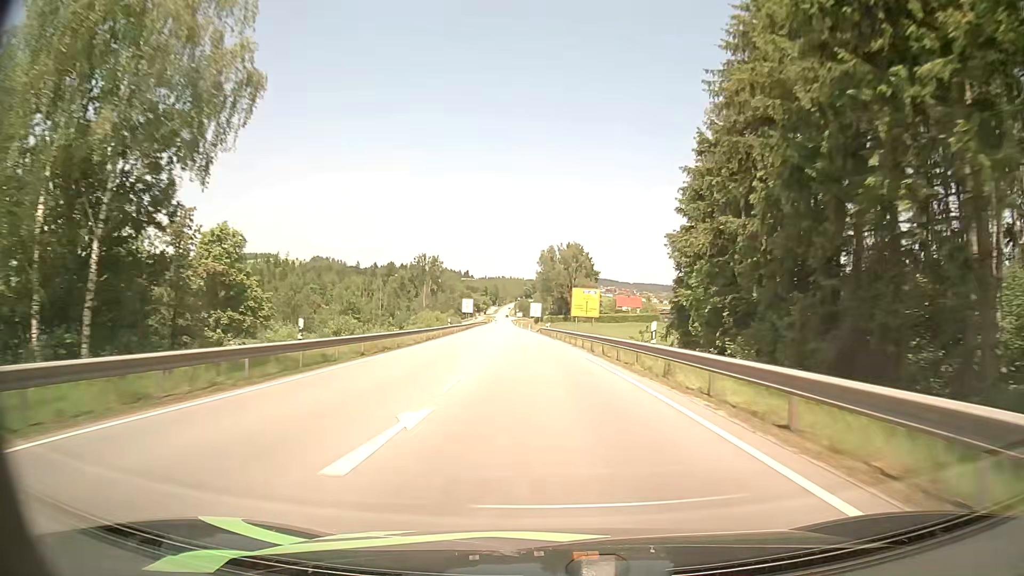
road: primary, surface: asphalt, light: Day
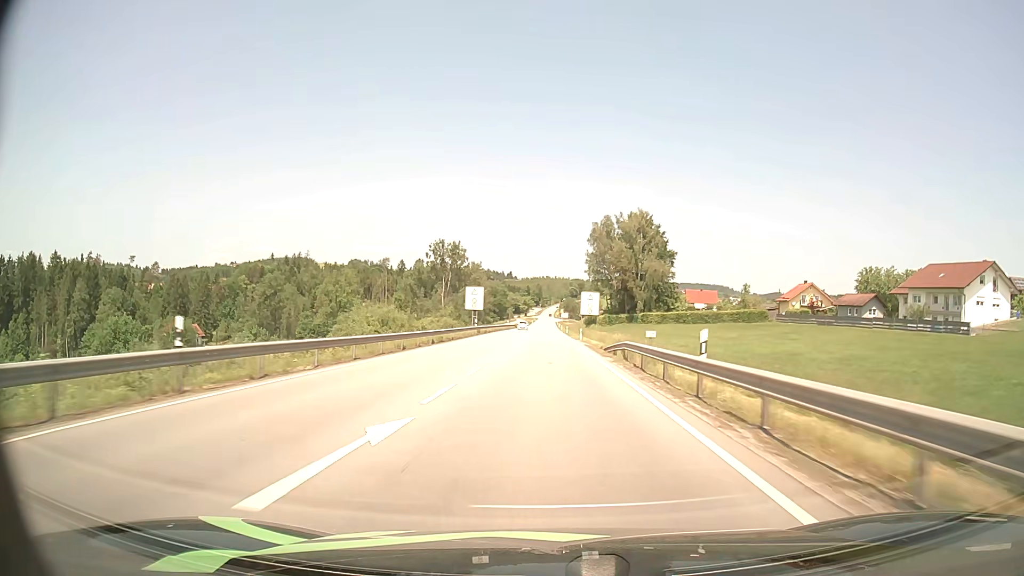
(-1.6, +55.4) m; -4°
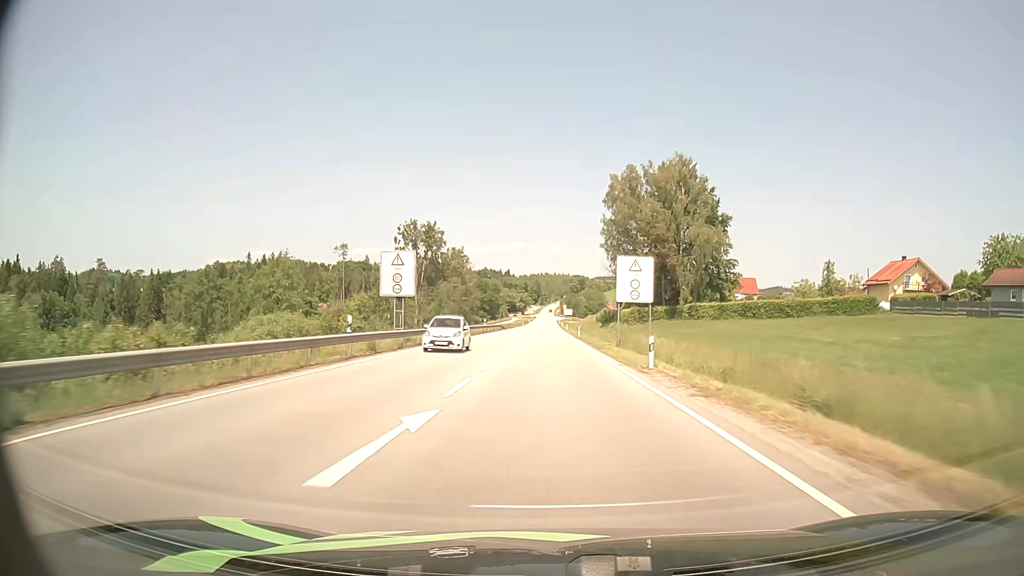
(-0.2, +41.5) m; 0°
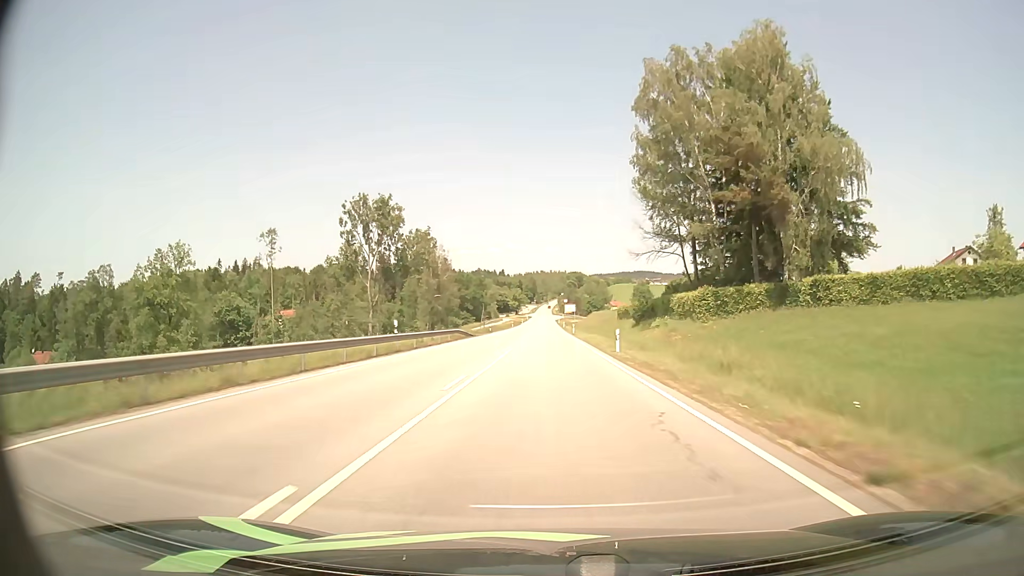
(+0.1, +40.5) m; 0°
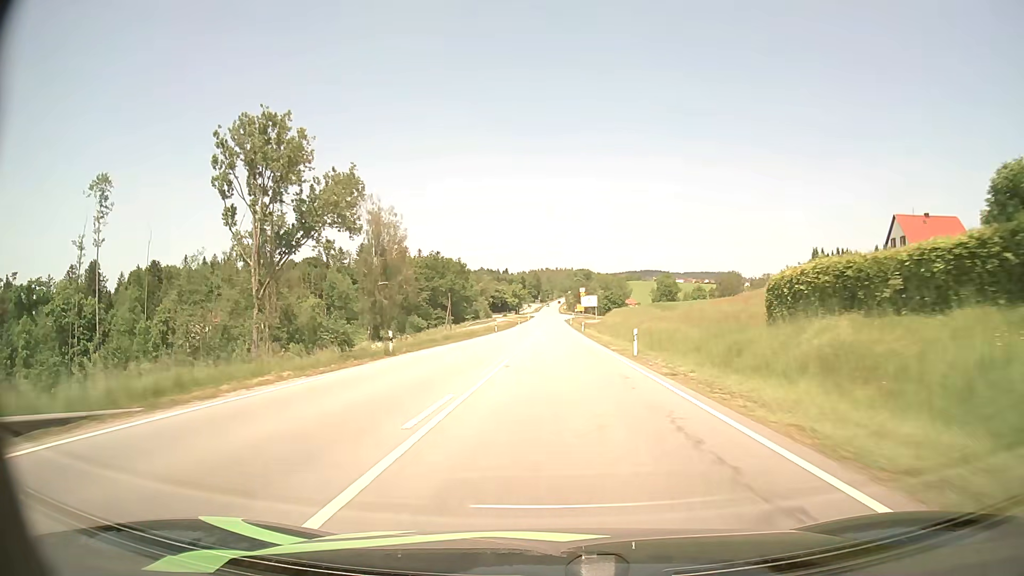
(-0.4, +52.8) m; 0°
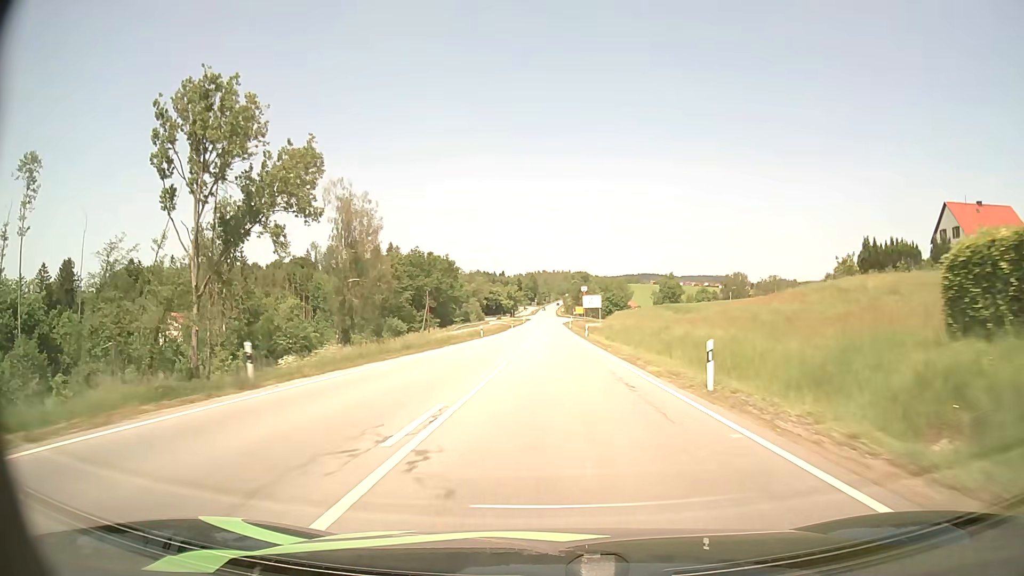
(0.0, +13.2) m; 0°
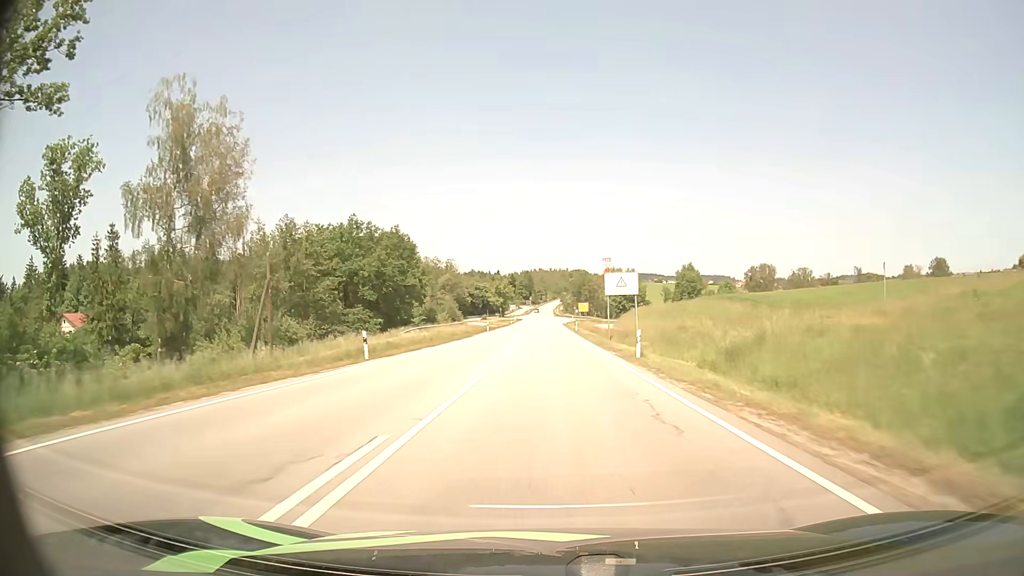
(+0.3, +39.4) m; 0°
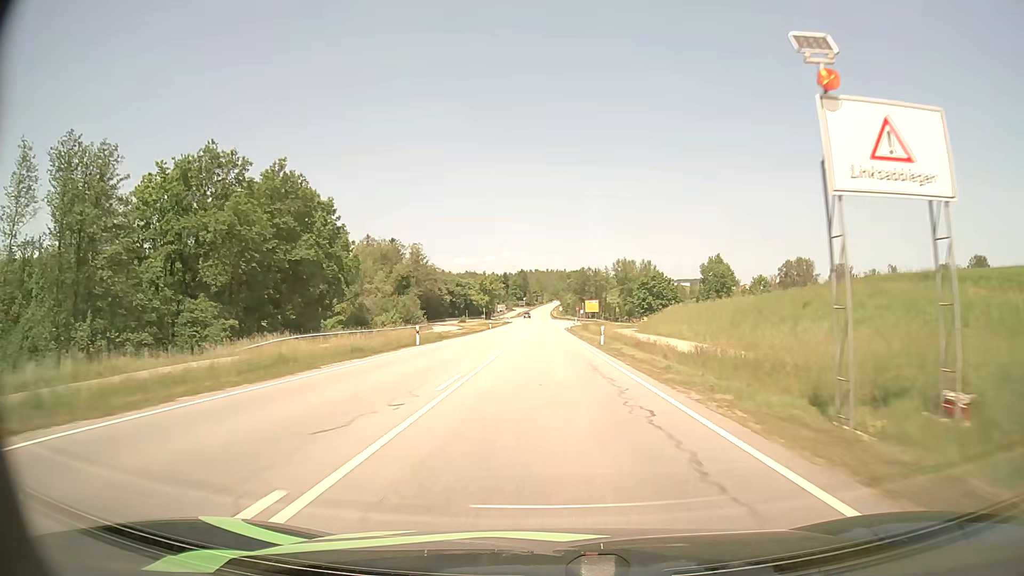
(0.0, +38.8) m; 0°
(0, +10) (0, +20) (0, +30) (0, +40) (0, +50) (0, +60) (0, +70) (0, +80) (-1, +90) (-1, +100) m
